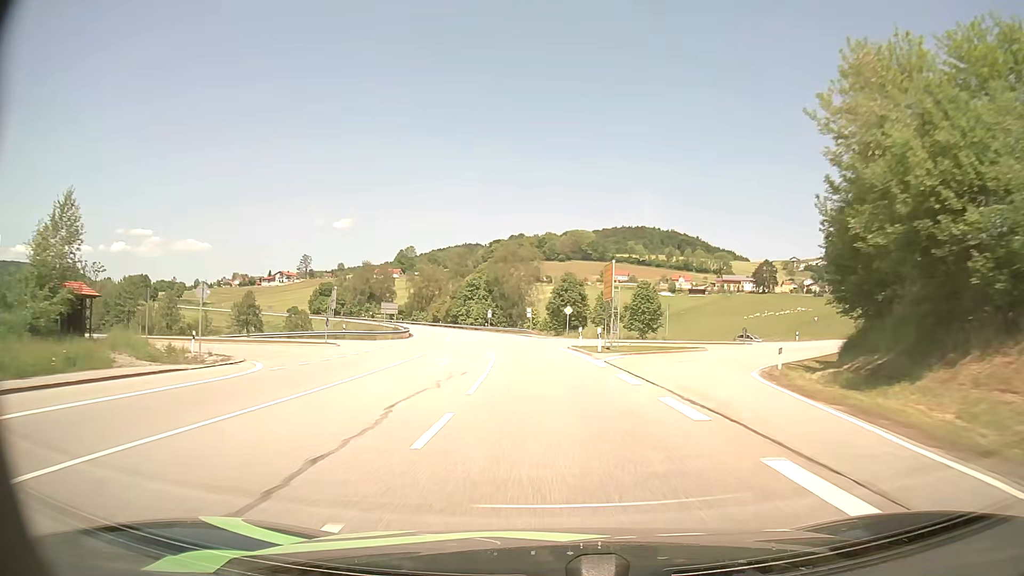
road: secondary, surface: asphalt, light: Day
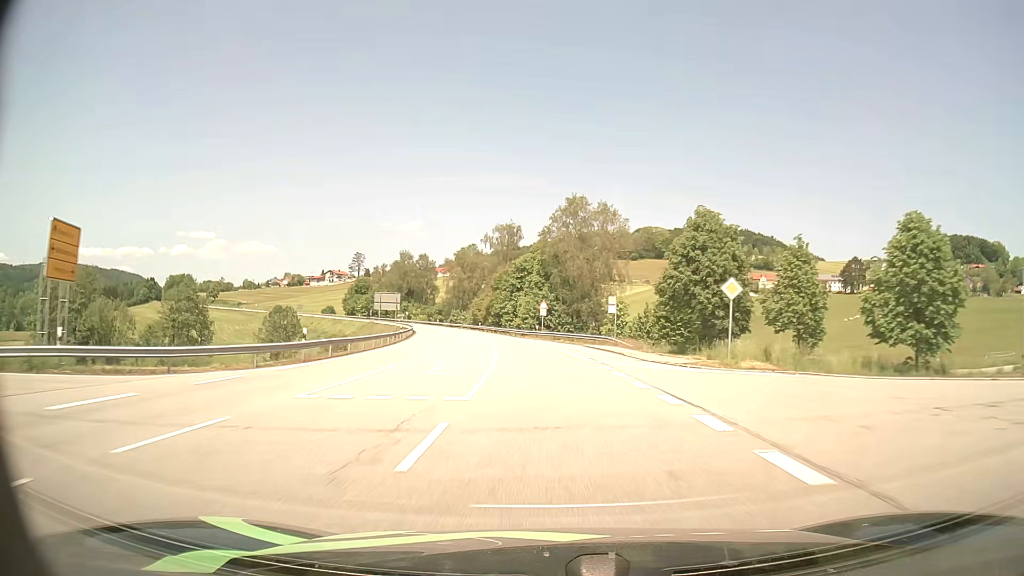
(-2.2, +42.4) m; -6°
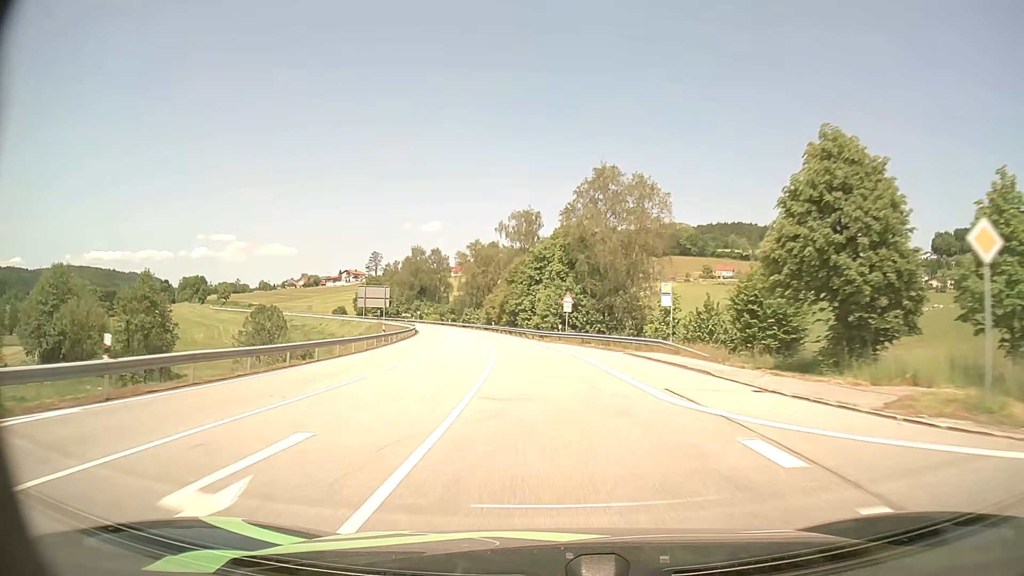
(-0.3, +14.5) m; -2°
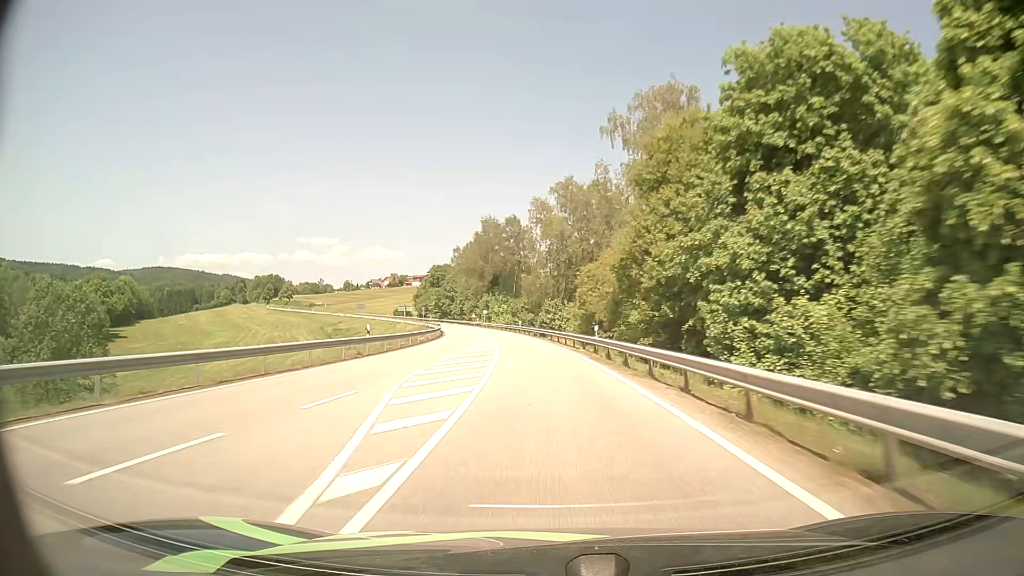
(-4.6, +58.7) m; -9°
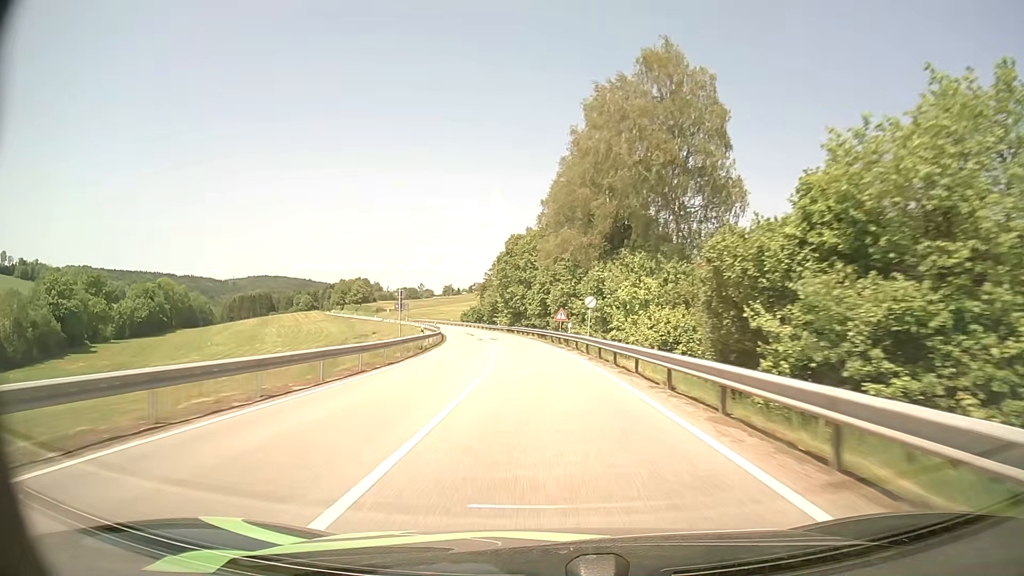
(-6.2, +74.7) m; -10°
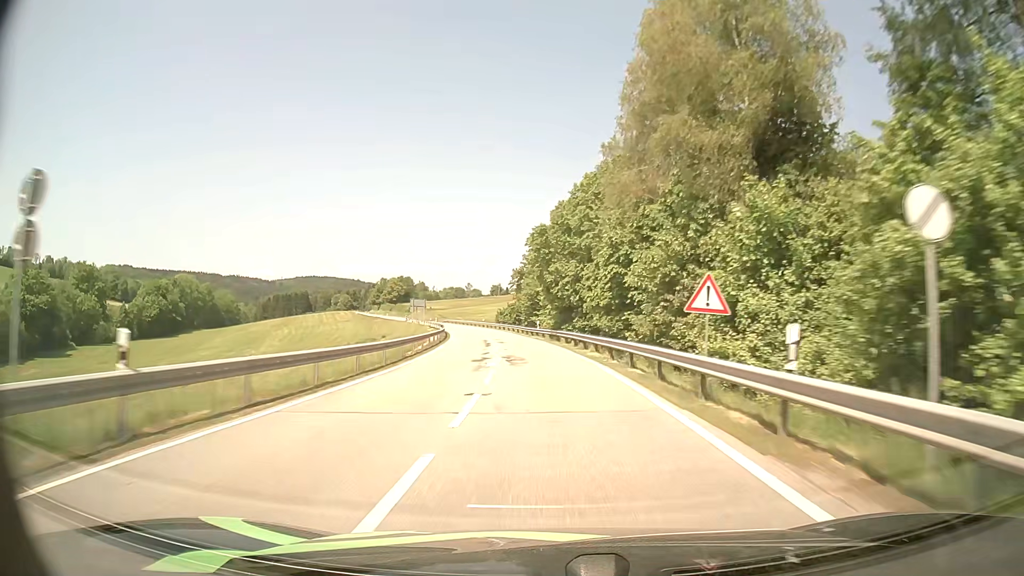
(-1.1, +29.9) m; -5°
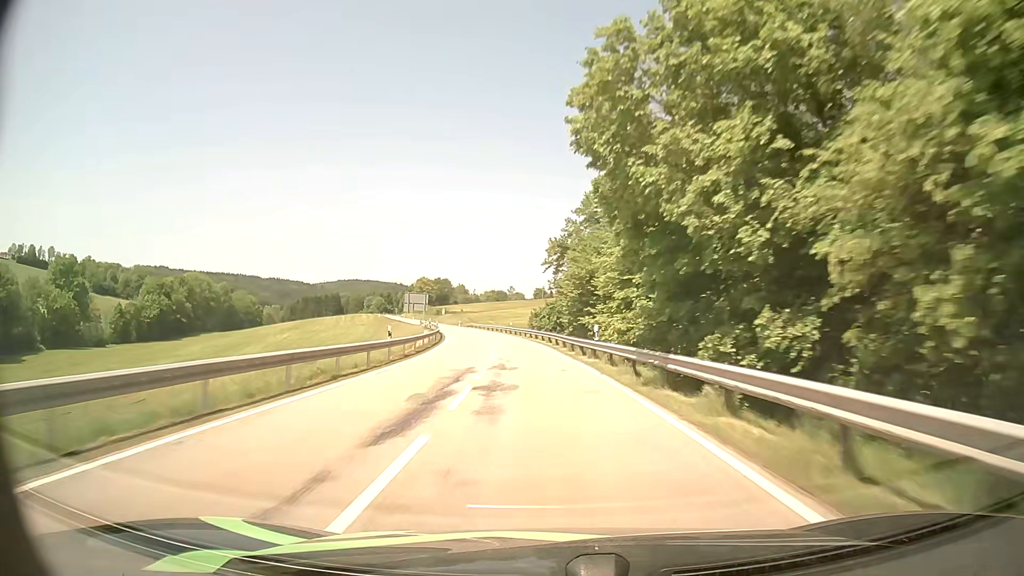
(-0.9, +29.8) m; -4°
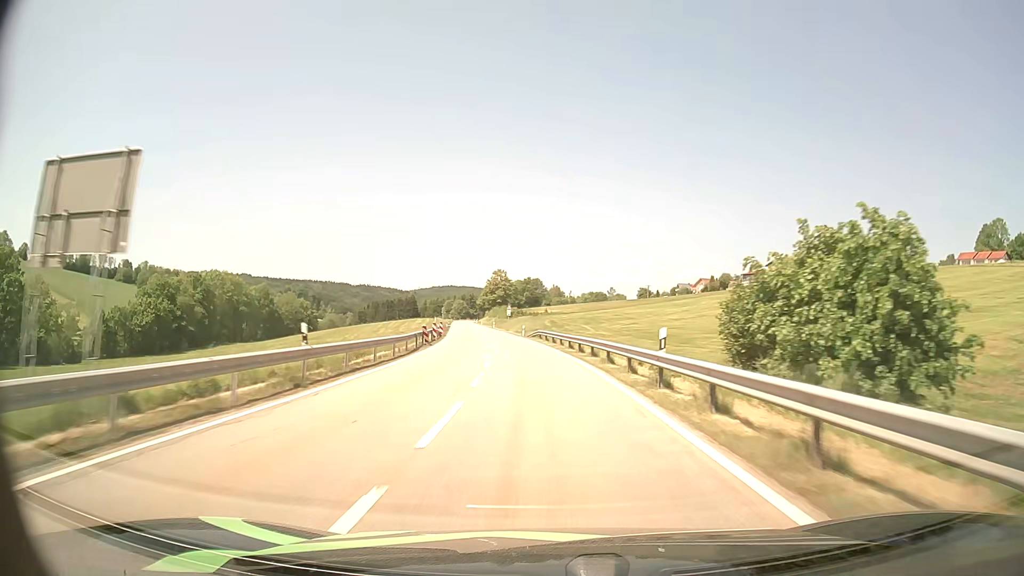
(-4.5, +59.3) m; -8°
(0, +10) (-1, +20) (-1, +30) (-2, +40) (-3, +50) (-4, +60) (-6, +70) (-7, +80) (-9, +89) (-10, +99) m
